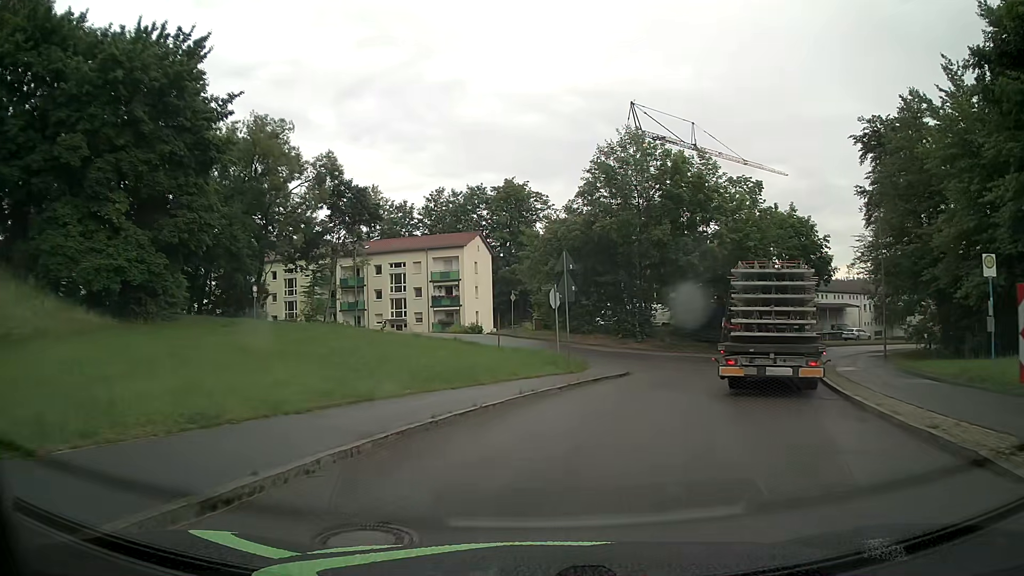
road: unclassified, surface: asphalt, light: Day
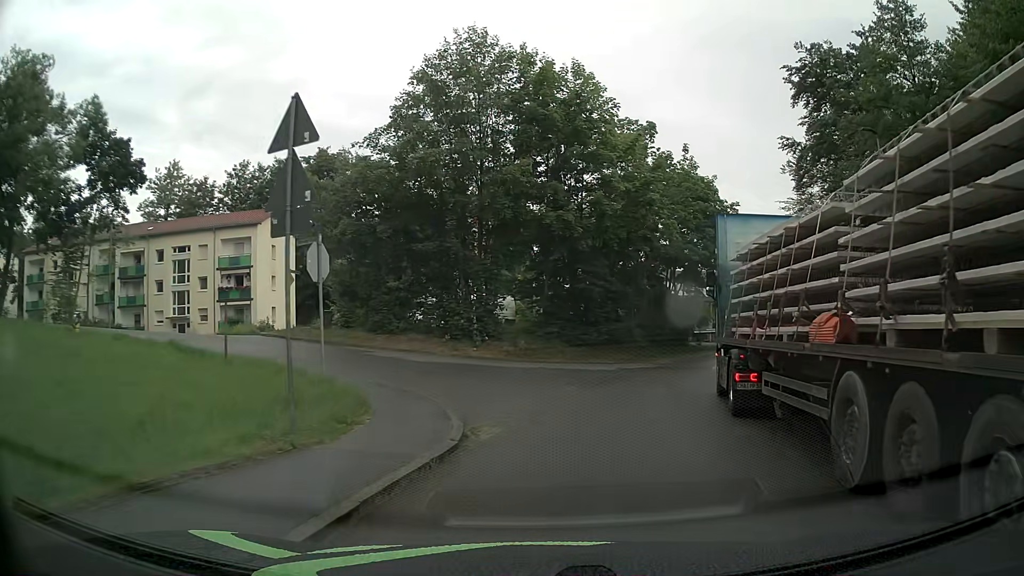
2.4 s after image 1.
(+1.6, +15.1) m; +14°
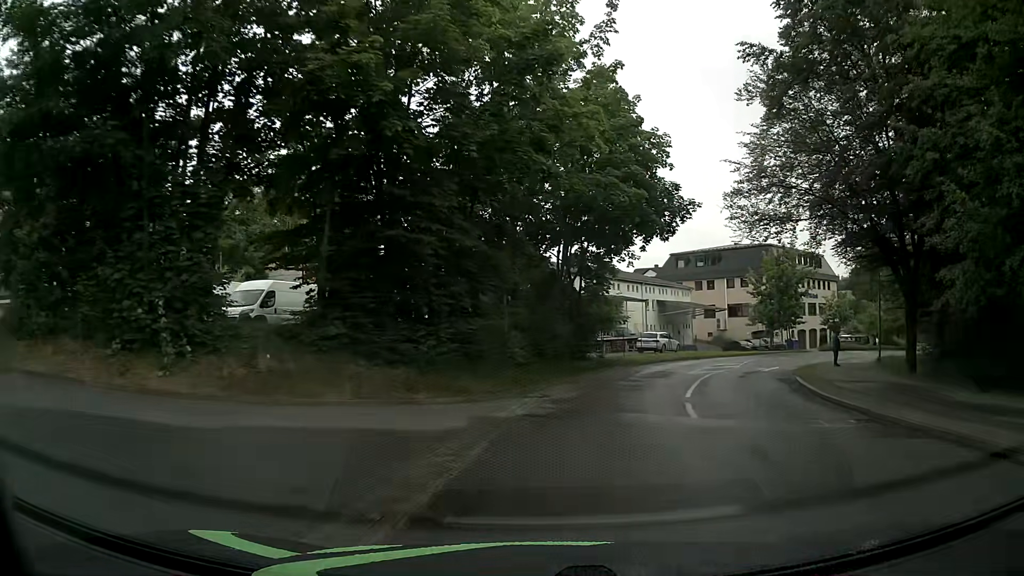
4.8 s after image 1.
(+1.7, +15.4) m; +11°
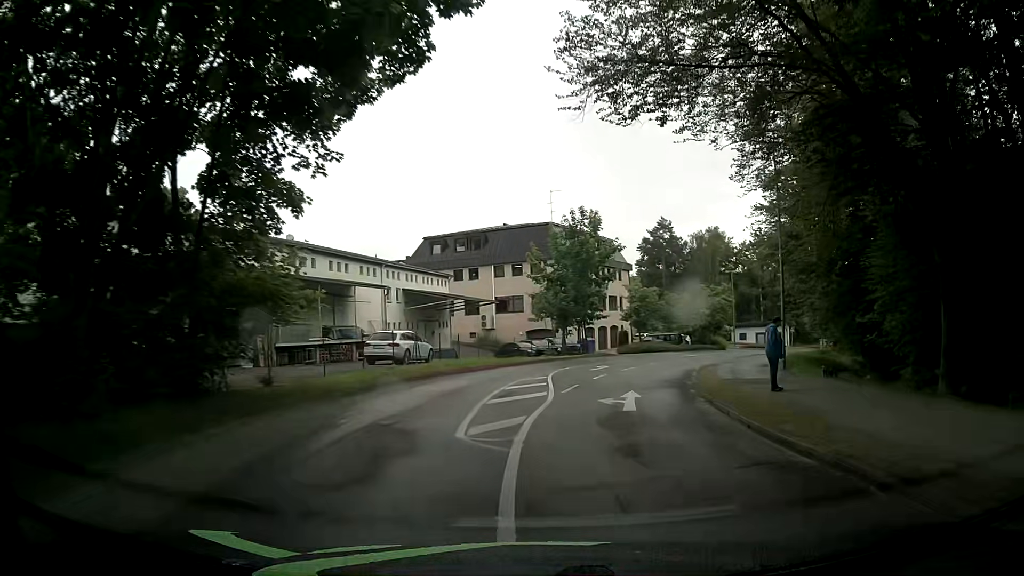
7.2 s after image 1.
(+3.3, +16.8) m; +21°
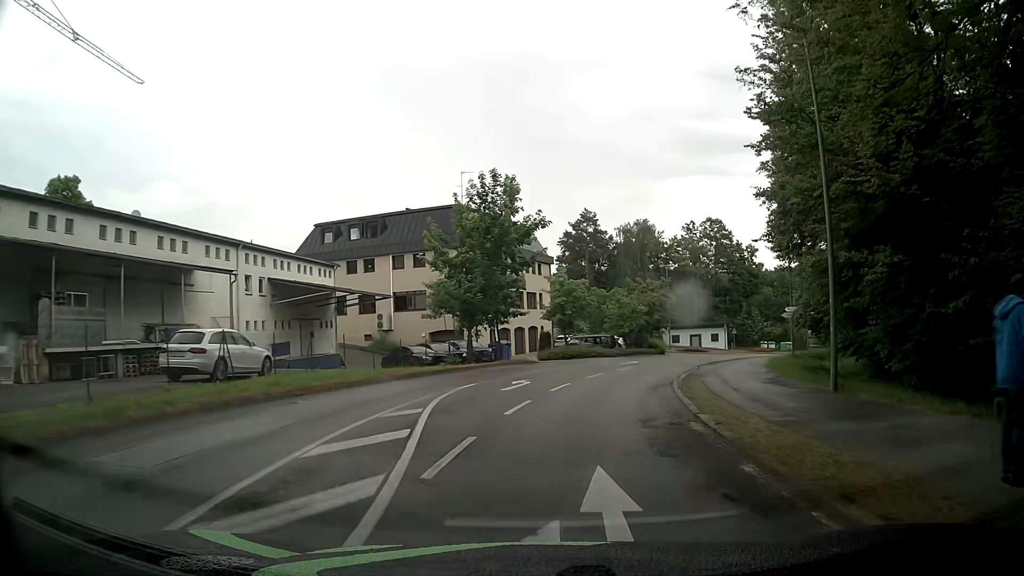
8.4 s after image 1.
(+0.8, +10.5) m; +8°
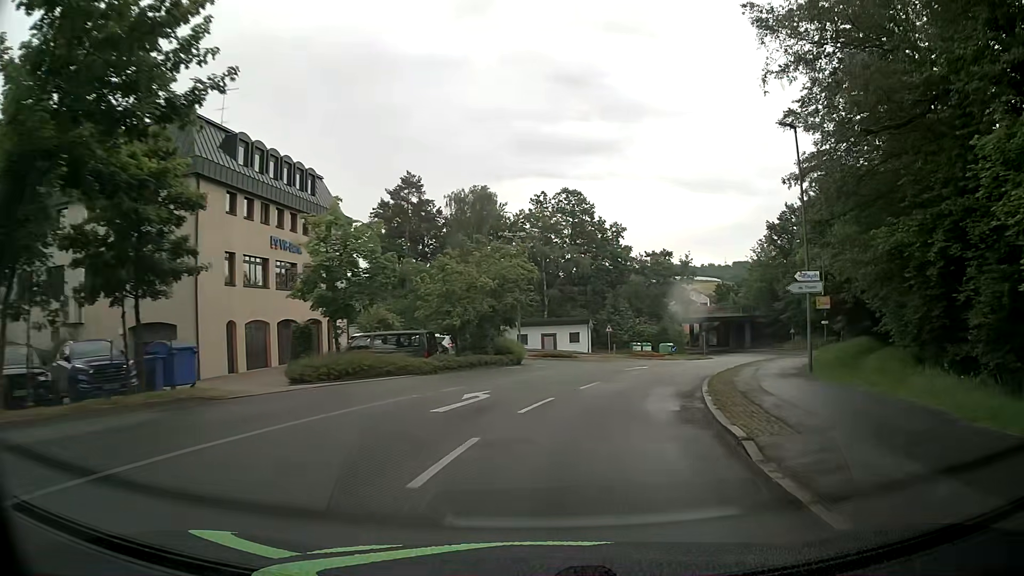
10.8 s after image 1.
(+2.8, +24.5) m; +14°
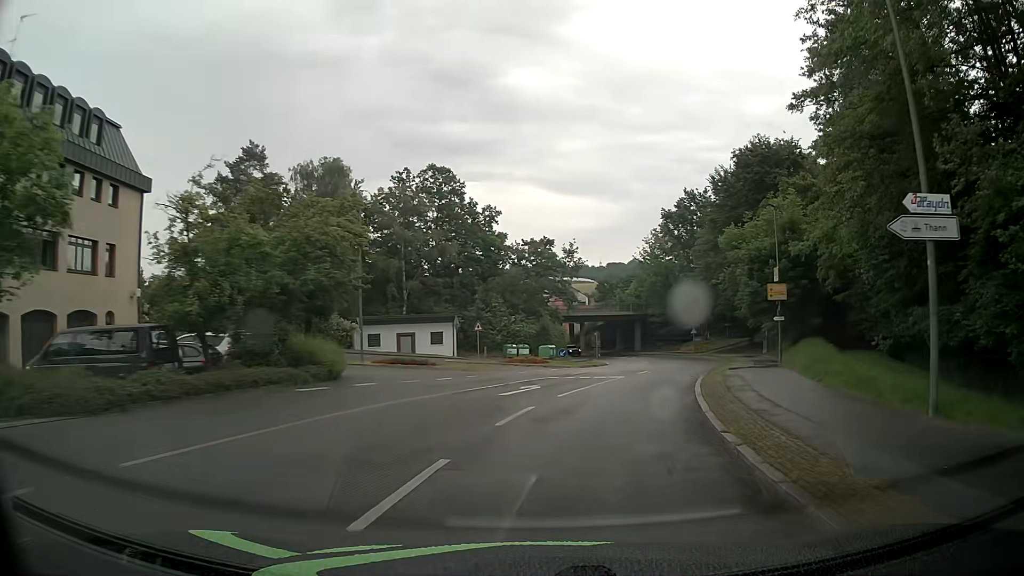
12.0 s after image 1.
(+1.3, +13.2) m; +11°
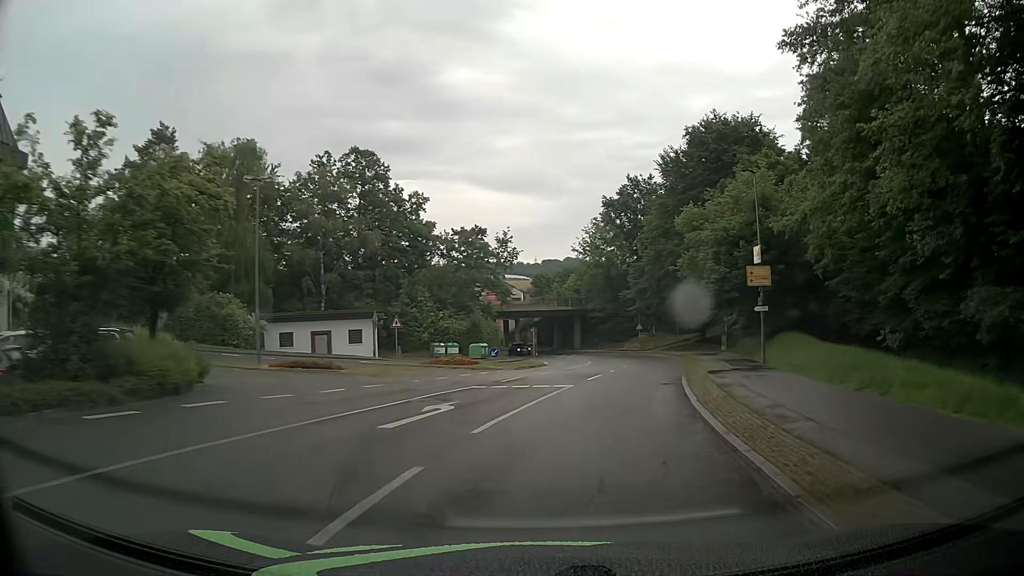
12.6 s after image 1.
(+0.3, +6.8) m; +5°
